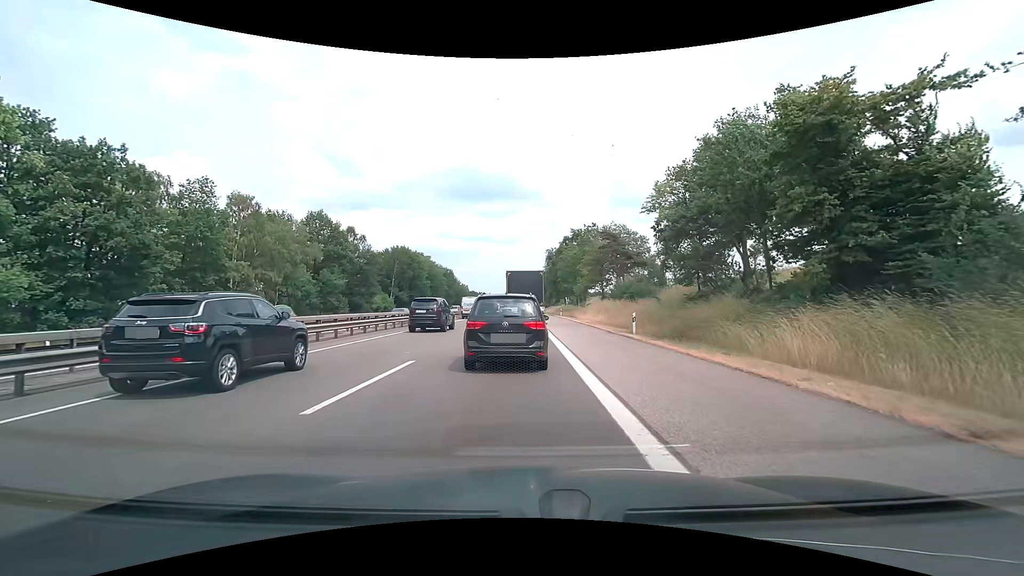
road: motorway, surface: asphalt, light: Day
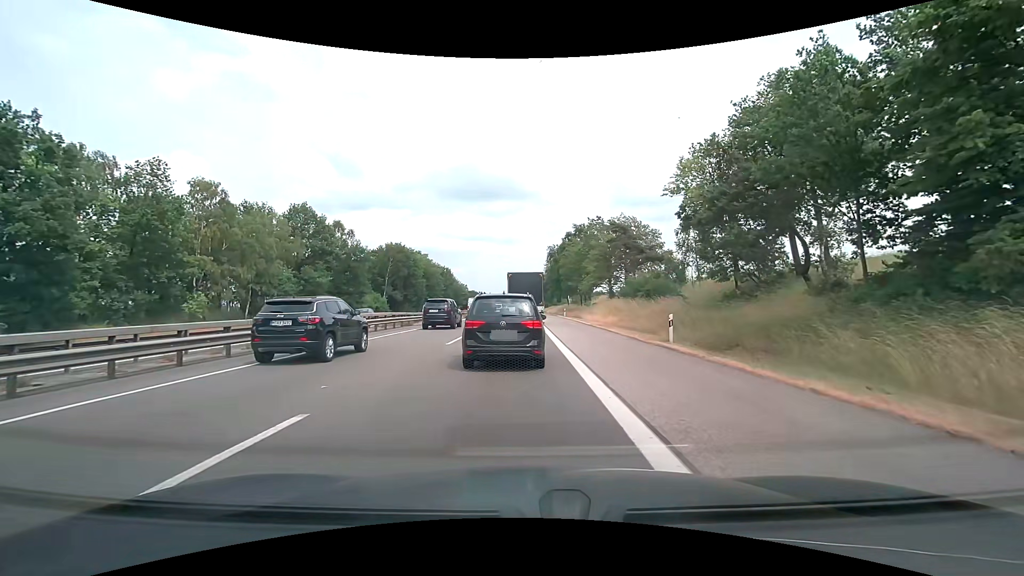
(0.0, +6.2) m; 0°
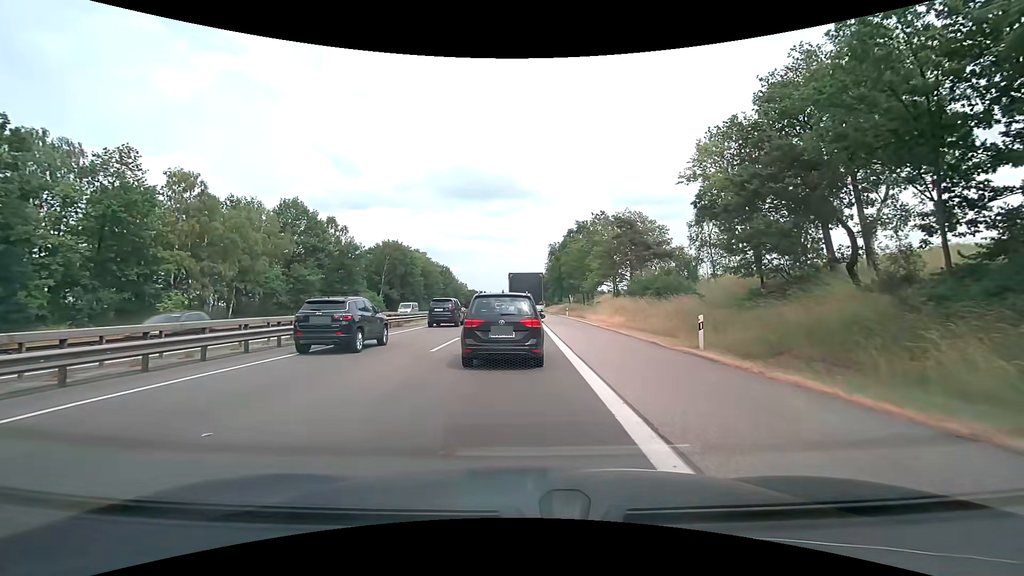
(0.0, +3.1) m; 0°
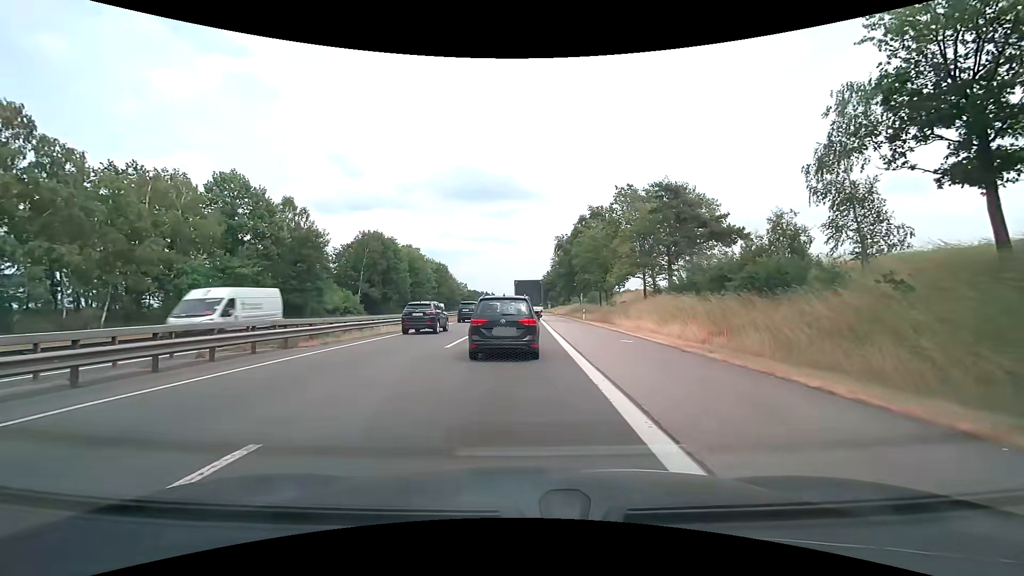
(-0.2, +16.0) m; -1°
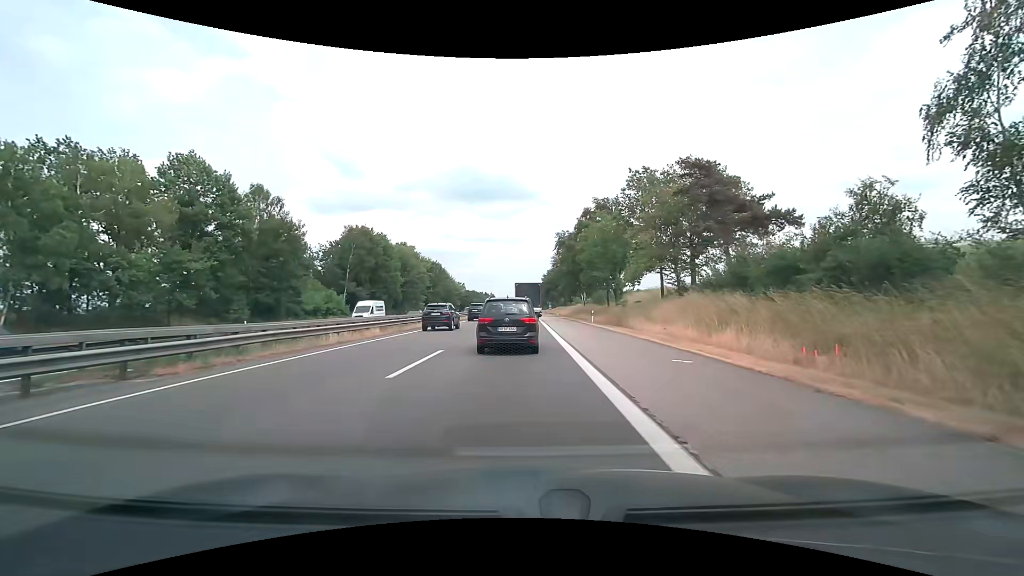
(0.0, +7.0) m; 0°
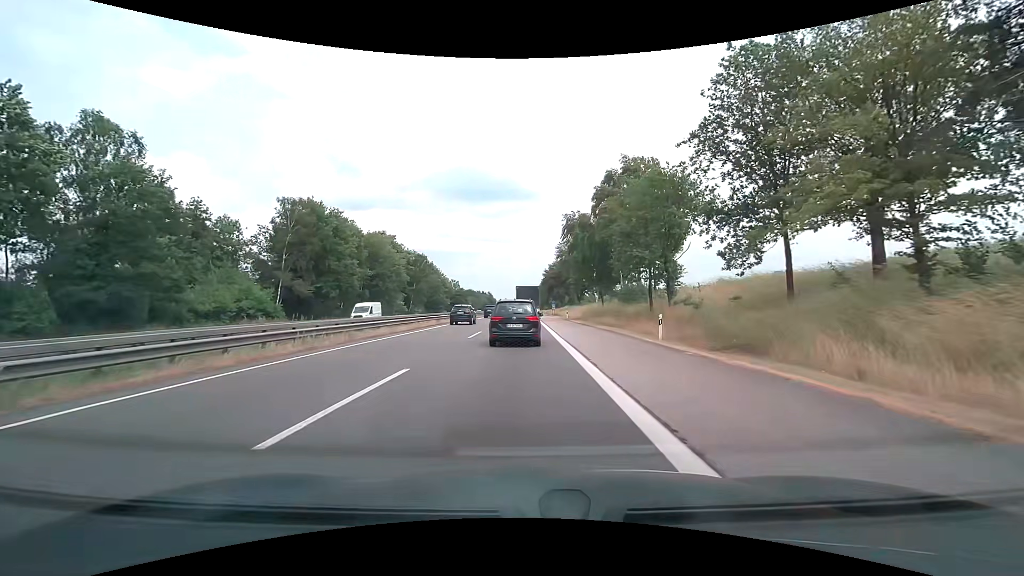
(+0.2, +22.6) m; 0°
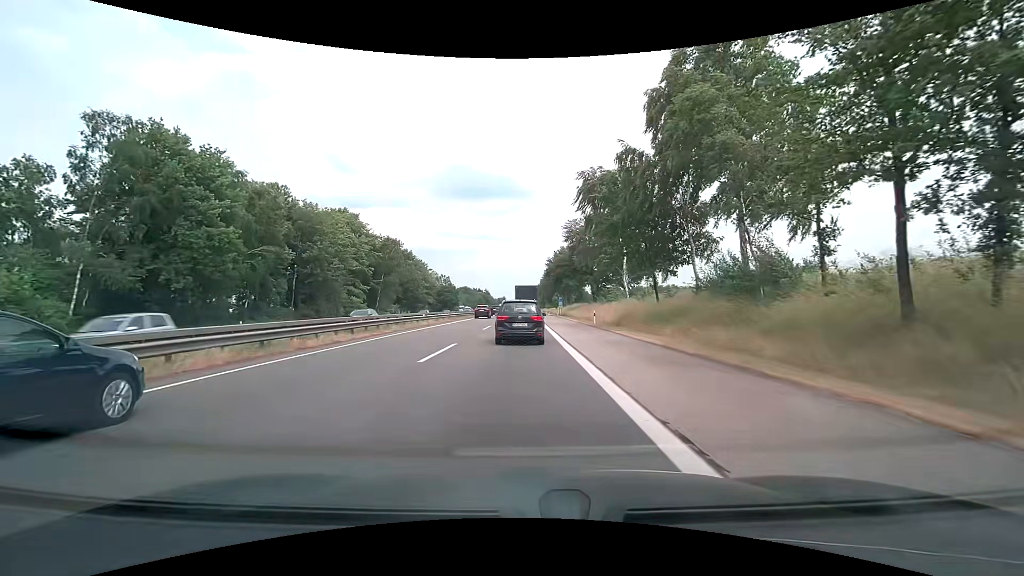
(+0.1, +28.4) m; 0°
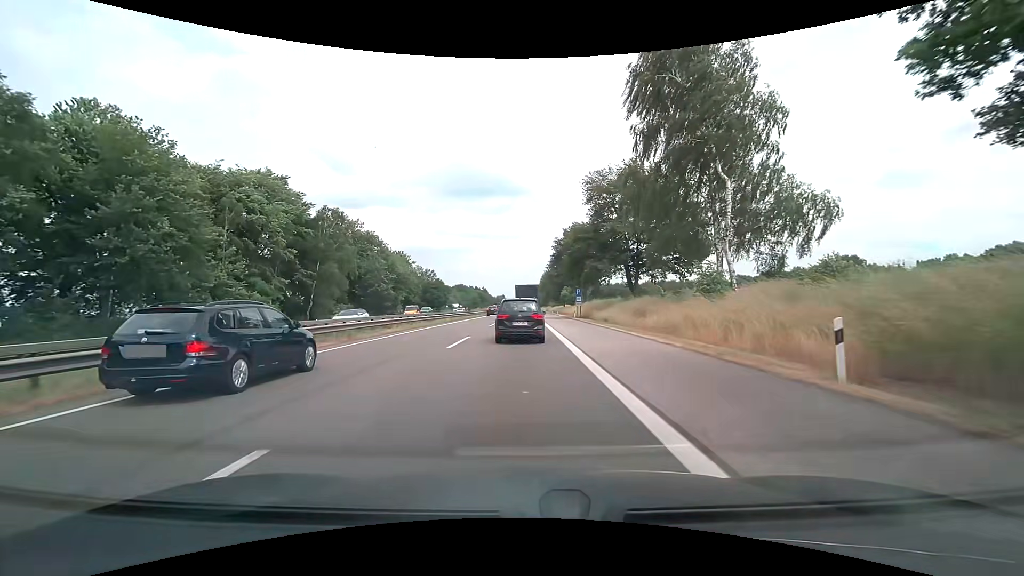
(0.0, +31.4) m; 0°
(0, +10) (0, +20) (0, +30) (0, +40) (+1, +50) (+1, +60) (+1, +70) (+1, +80) (+1, +90) (+1, +100) m
